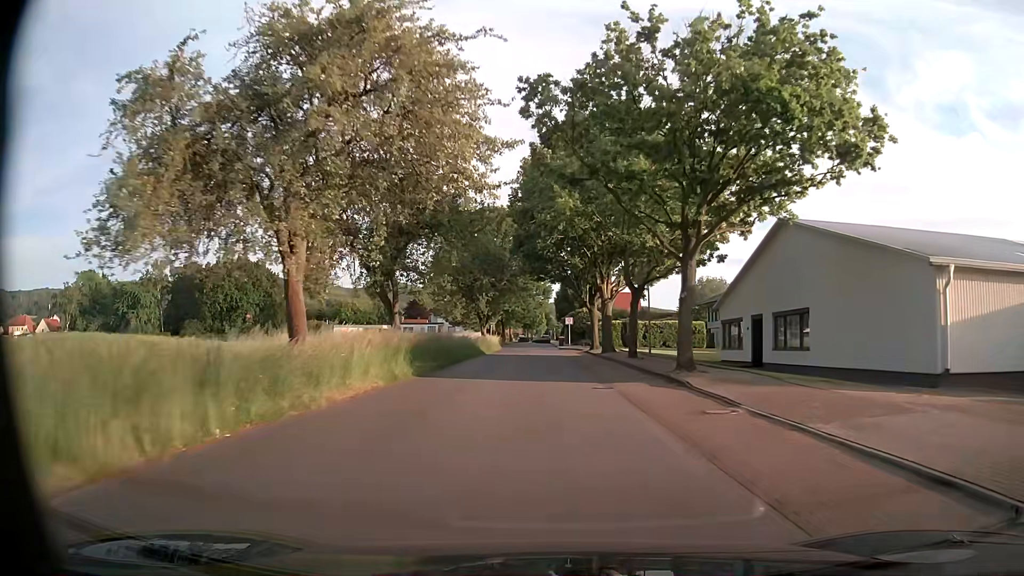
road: unclassified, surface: asphalt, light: Day
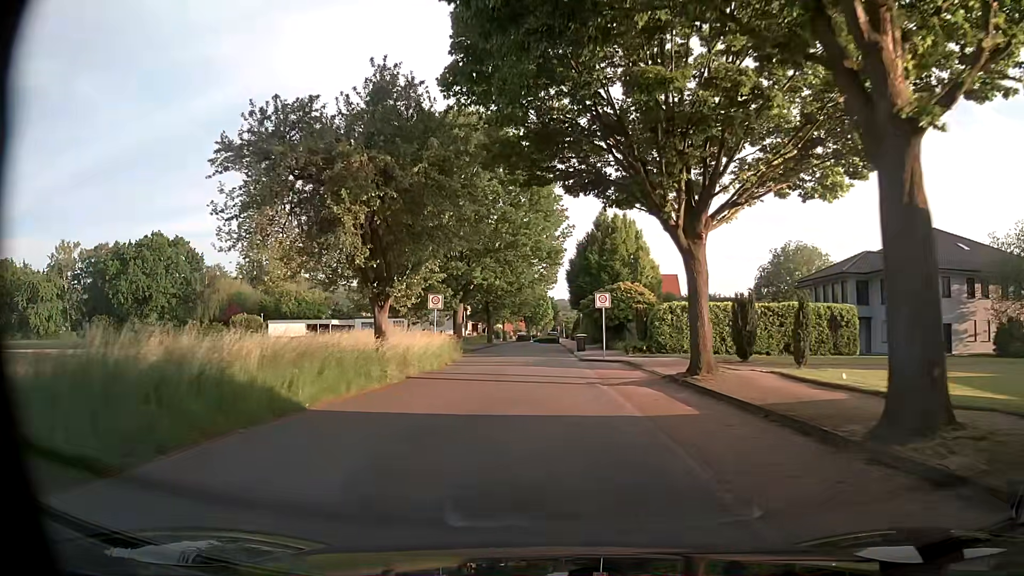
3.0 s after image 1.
(-0.2, +35.8) m; -1°
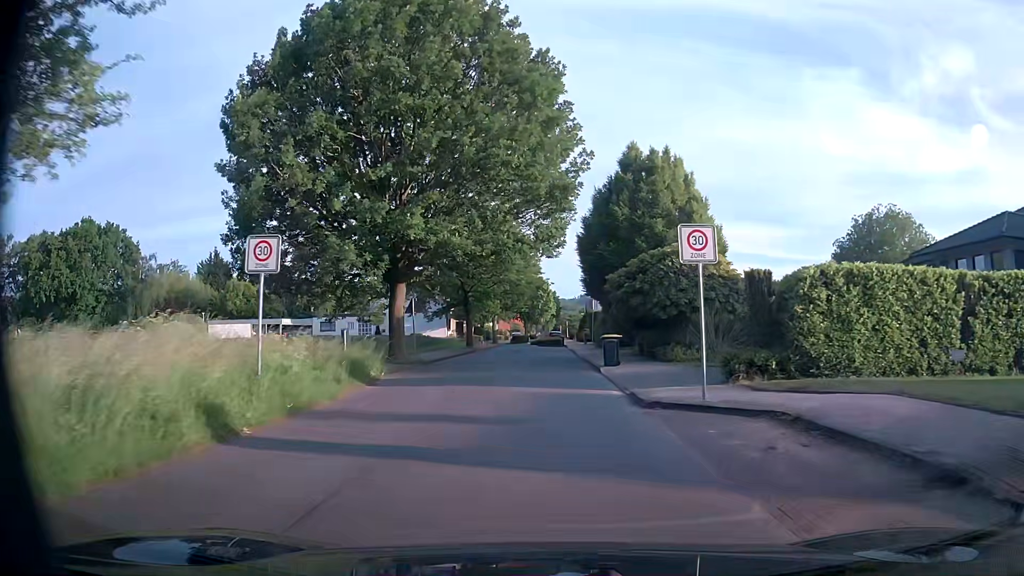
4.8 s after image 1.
(0.0, +19.5) m; -2°
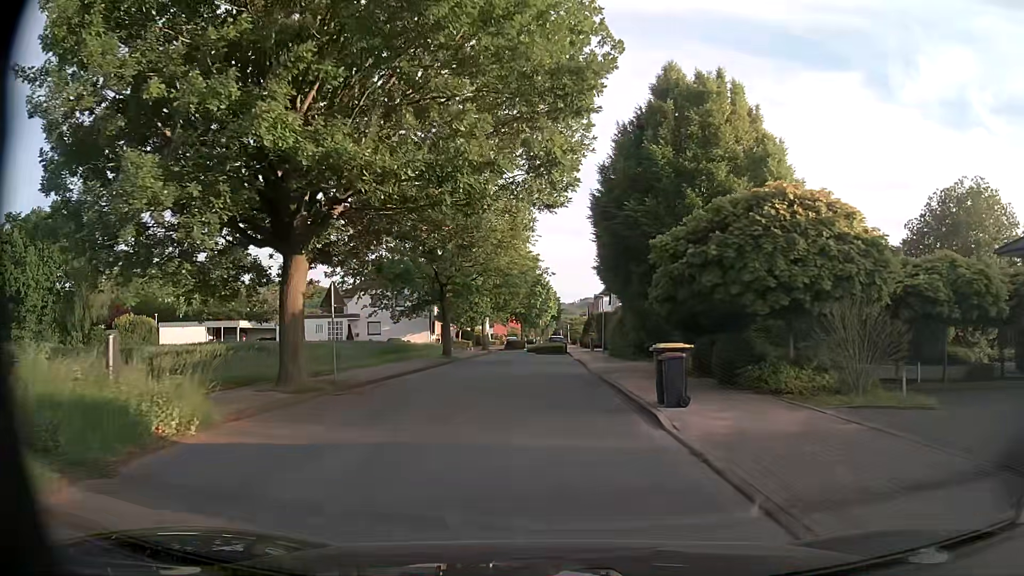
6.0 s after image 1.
(+0.3, +11.6) m; +2°
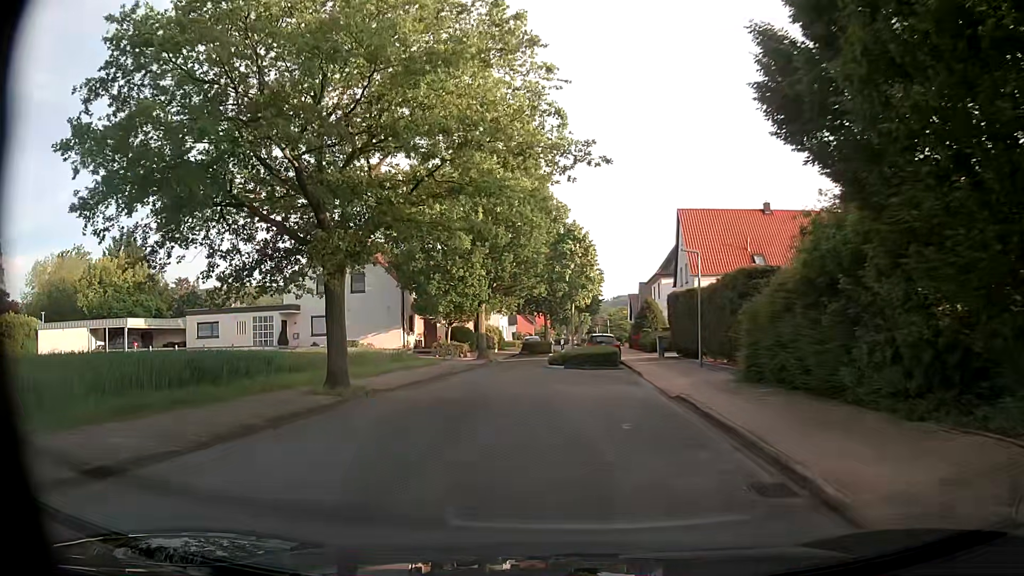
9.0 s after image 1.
(-0.3, +25.0) m; -4°
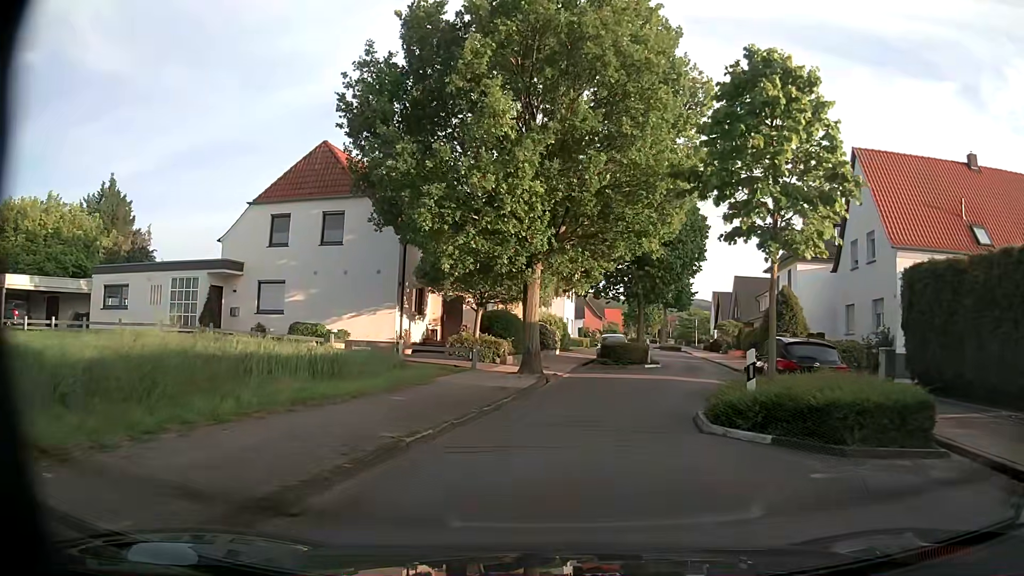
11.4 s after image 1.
(-1.0, +19.2) m; -5°
(0, +10) (+3, +20) (+6, +29) (+8, +39) (+10, +49) (+10, +59) (+10, +69) (+11, +79) (+15, +88) (+18, +98) m
